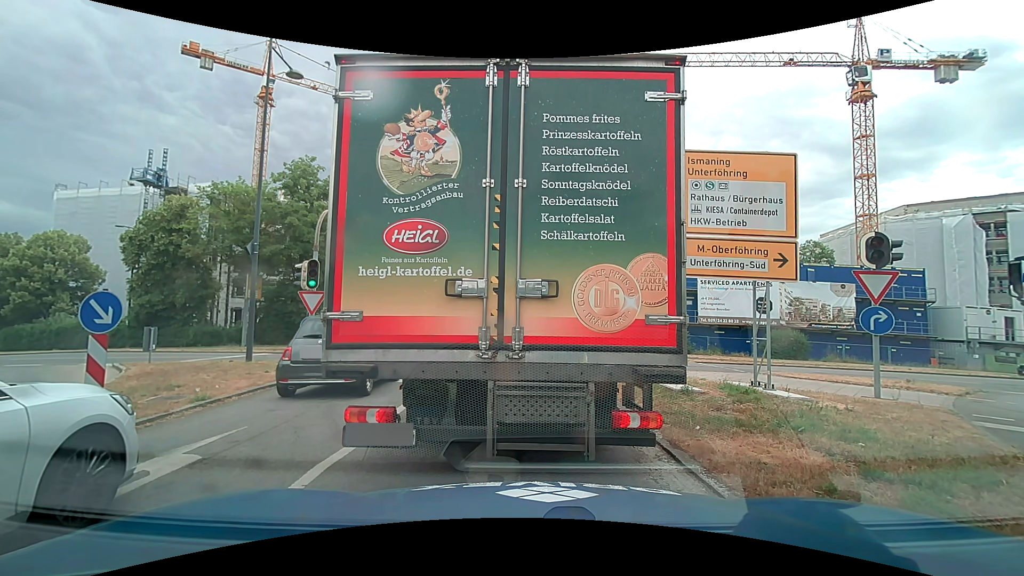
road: trunk_link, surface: asphalt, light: Day
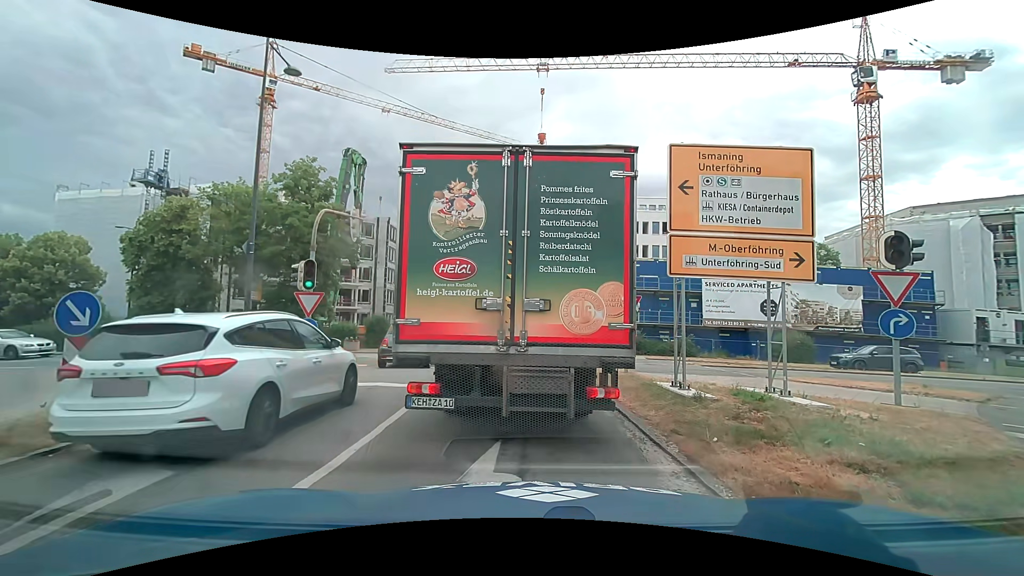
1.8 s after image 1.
(0.0, +0.5) m; 0°
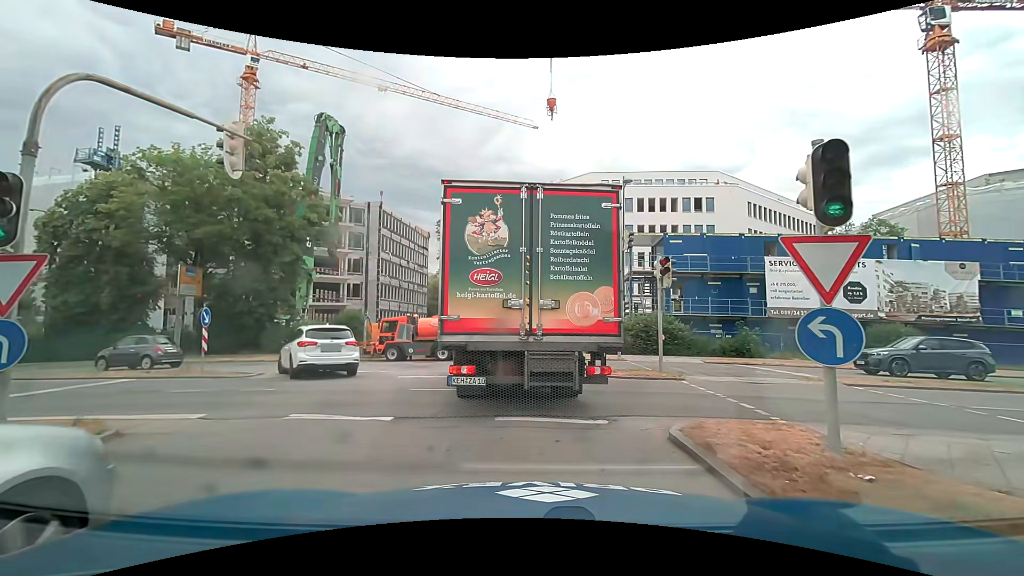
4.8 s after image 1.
(+0.4, +9.2) m; +1°
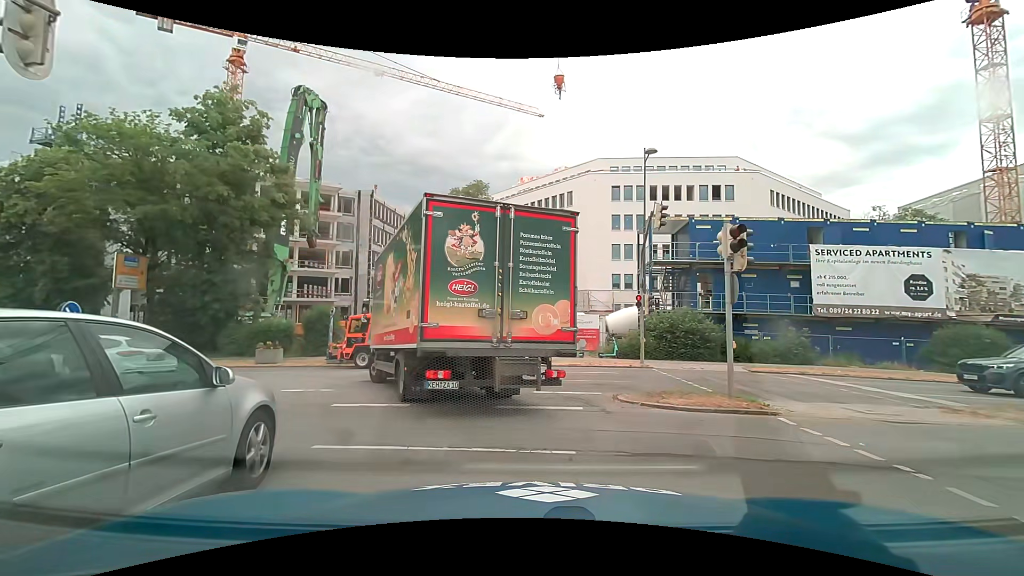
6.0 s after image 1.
(+0.1, +4.9) m; +2°
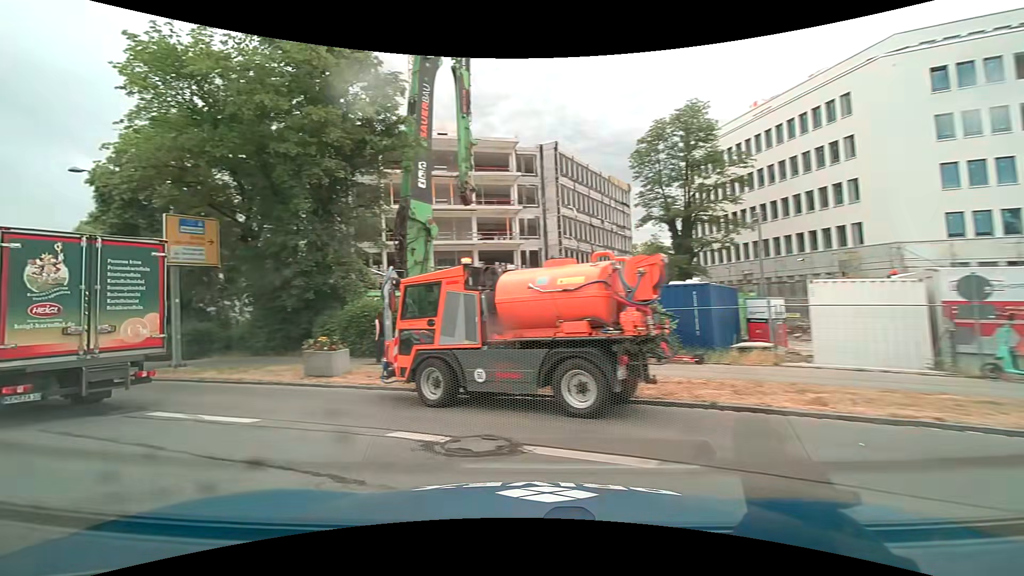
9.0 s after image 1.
(-1.4, +13.7) m; -28°
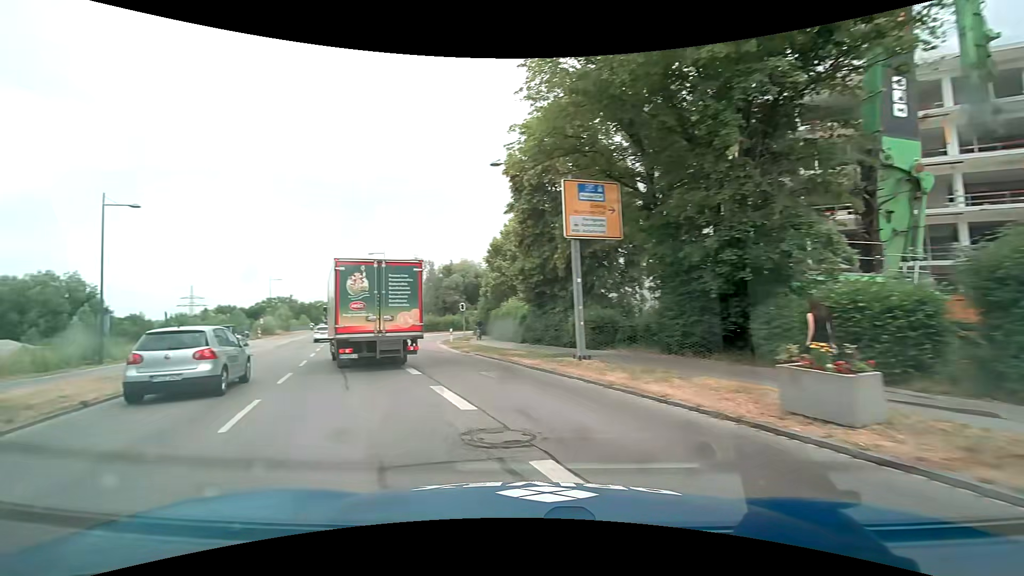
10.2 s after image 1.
(-2.4, +6.0) m; -40°
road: secondary
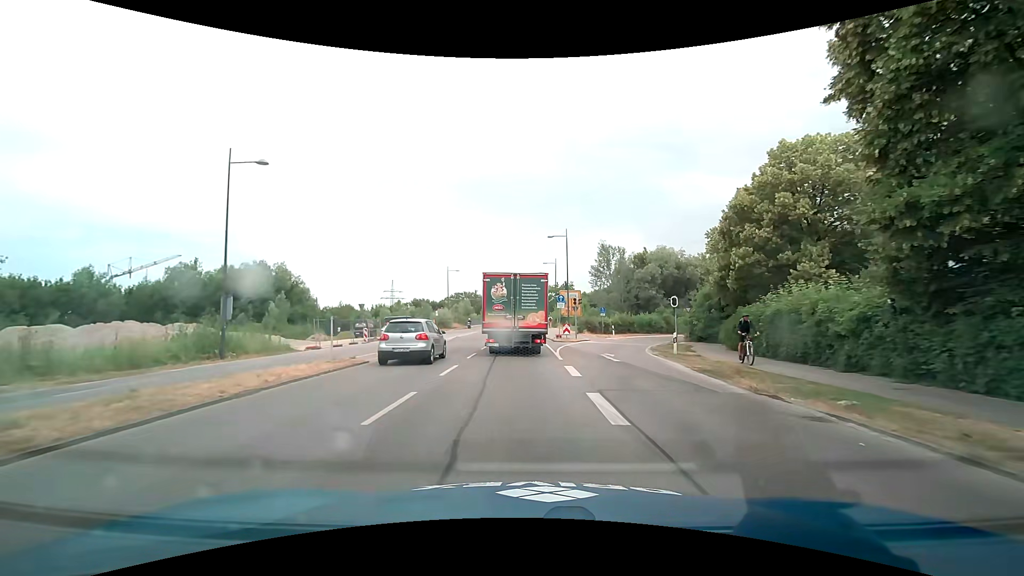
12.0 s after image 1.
(-3.4, +12.8) m; -20°
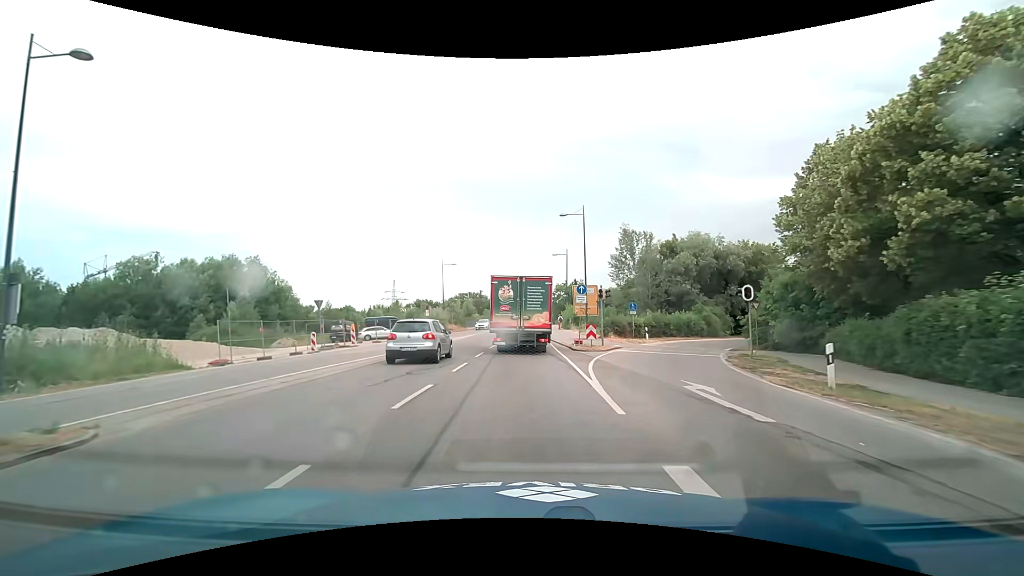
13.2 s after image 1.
(0.0, +11.3) m; -1°
(0, +10) (0, +20) (0, +30) (0, +40) (0, +50) (0, +60) (0, +70) (0, +80) (+1, +90) (+1, +100) m
